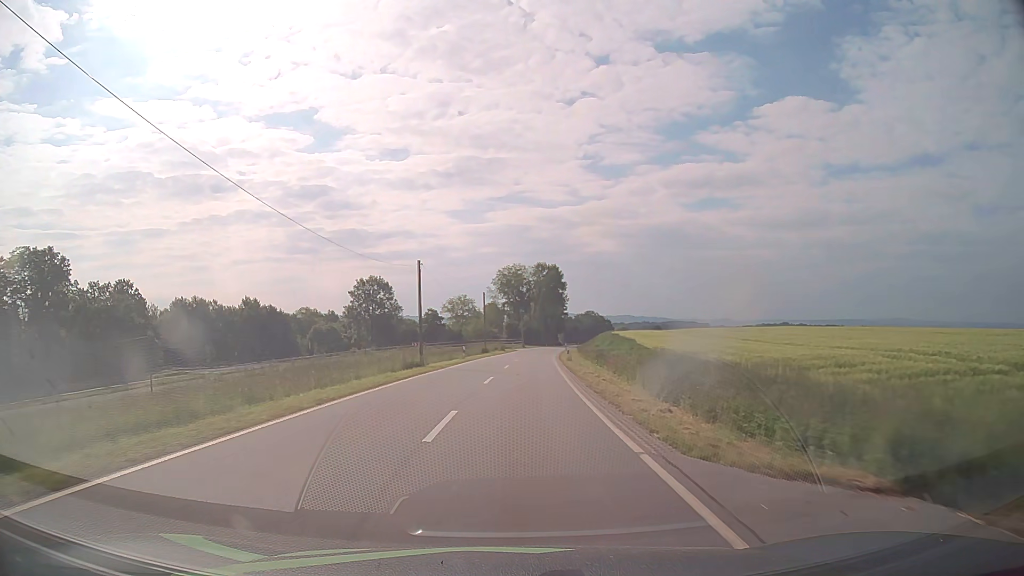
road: tertiary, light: Day
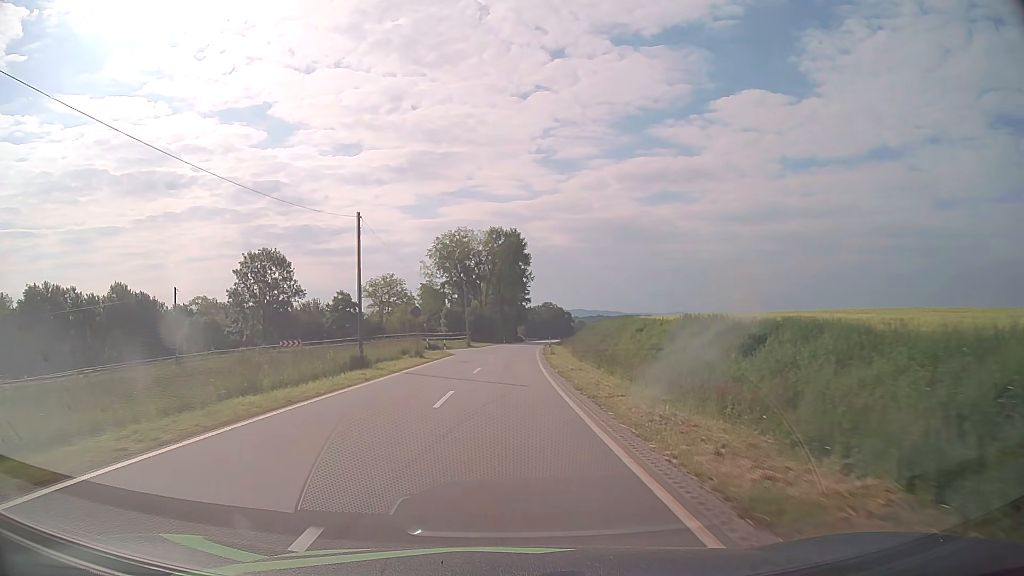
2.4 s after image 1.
(+1.8, +44.1) m; +4°
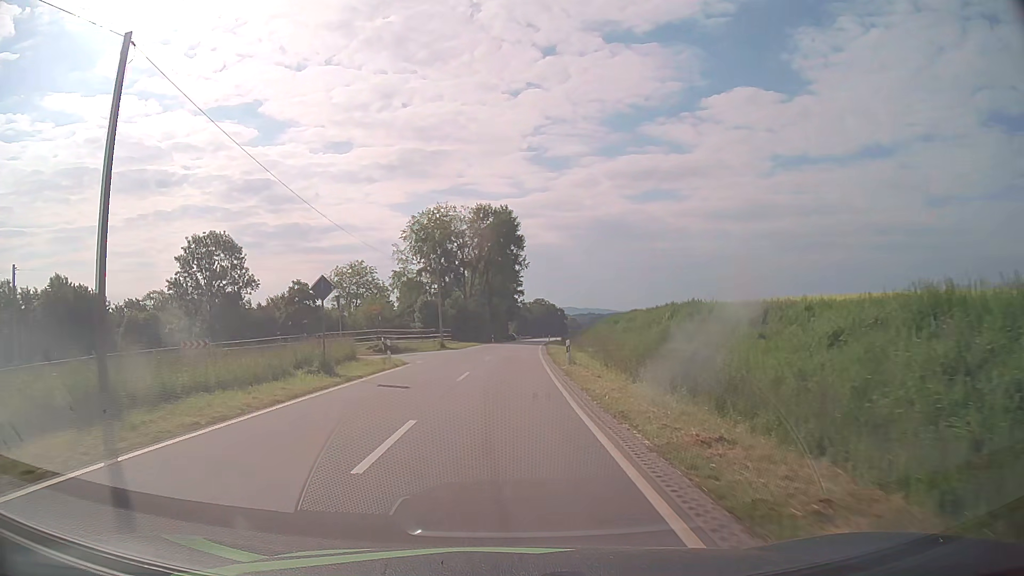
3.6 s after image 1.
(+0.1, +18.2) m; +1°
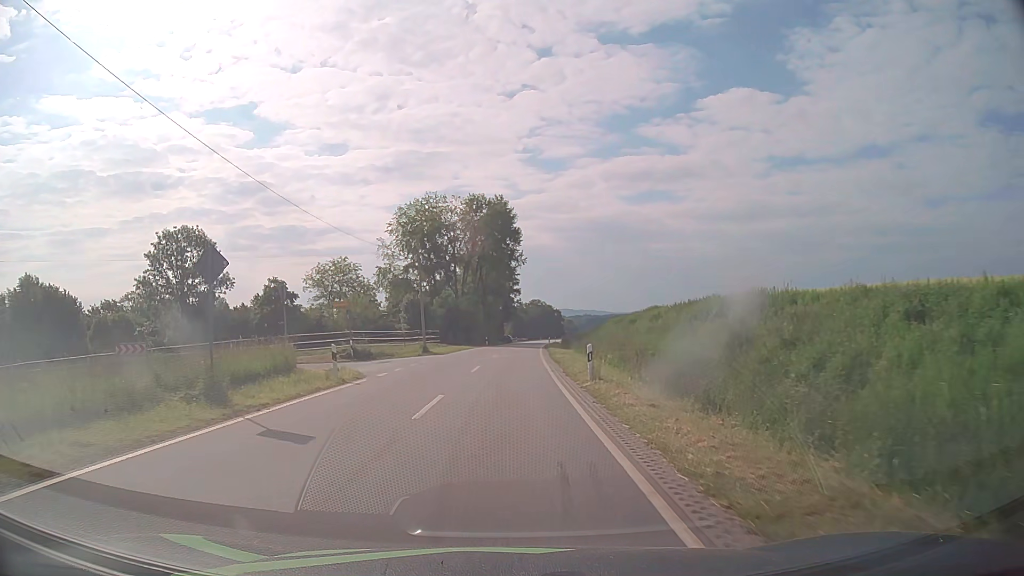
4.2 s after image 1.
(0.0, +7.8) m; 0°
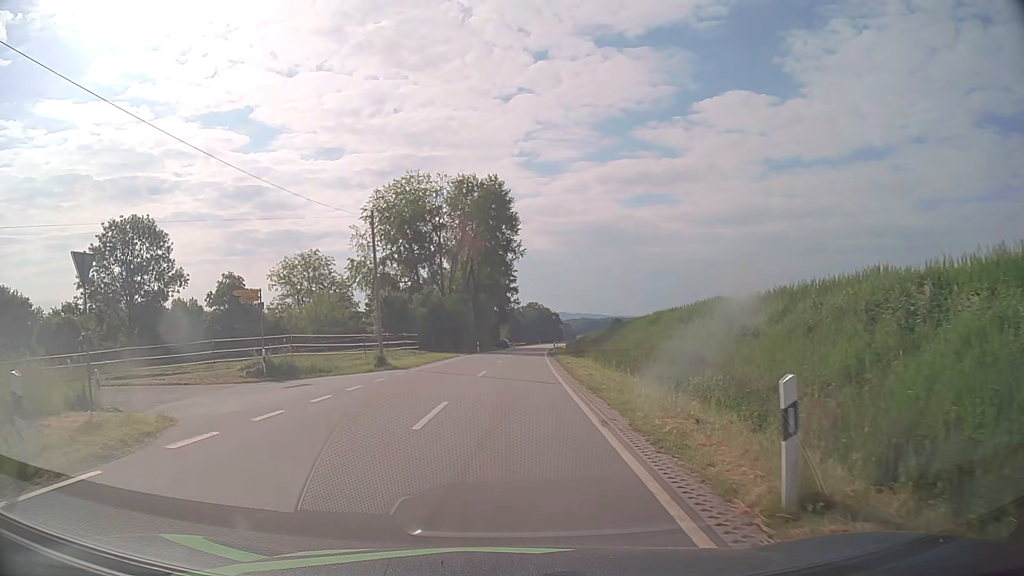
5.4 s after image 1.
(+0.1, +12.7) m; 0°
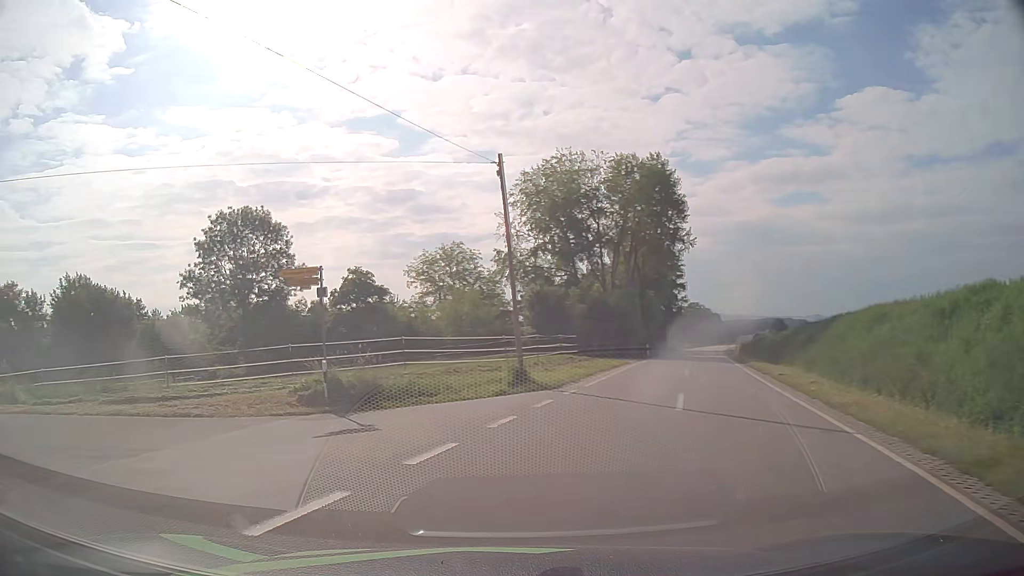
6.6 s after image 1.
(-0.7, +9.0) m; -13°
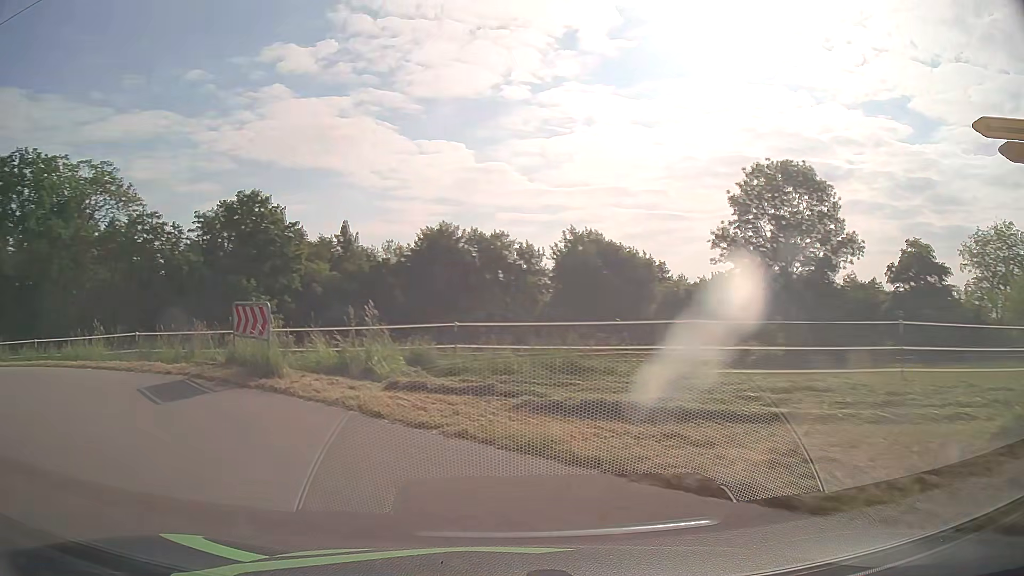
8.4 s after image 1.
(-3.9, +9.4) m; -46°
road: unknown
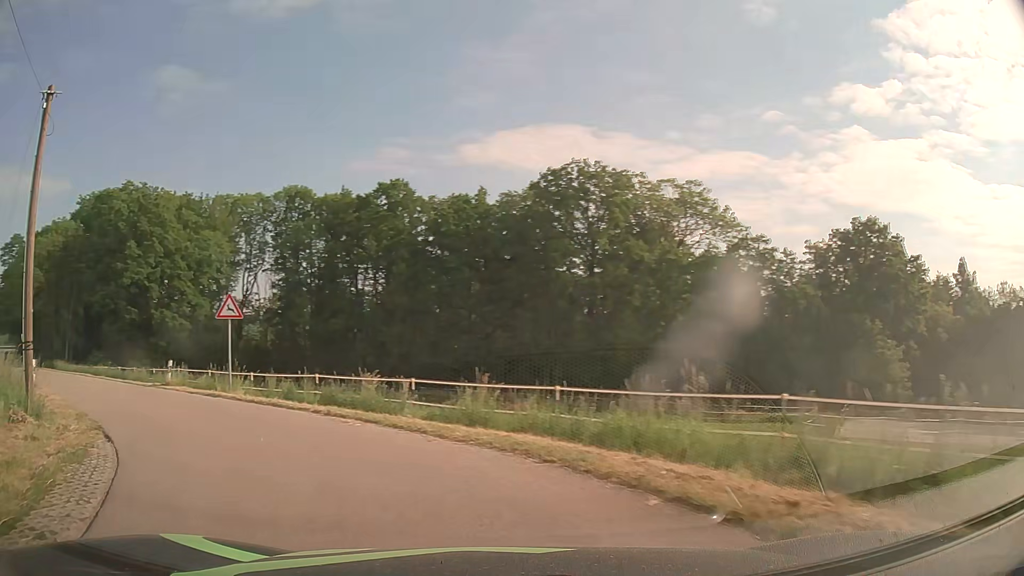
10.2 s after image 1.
(-4.8, +9.9) m; -50°
(-3, +9) (-9, +17) (-16, +24) (-24, +31) (-31, +38) (-38, +45) (-45, +52) (-53, +59) (-60, +66) (-67, +73) m
